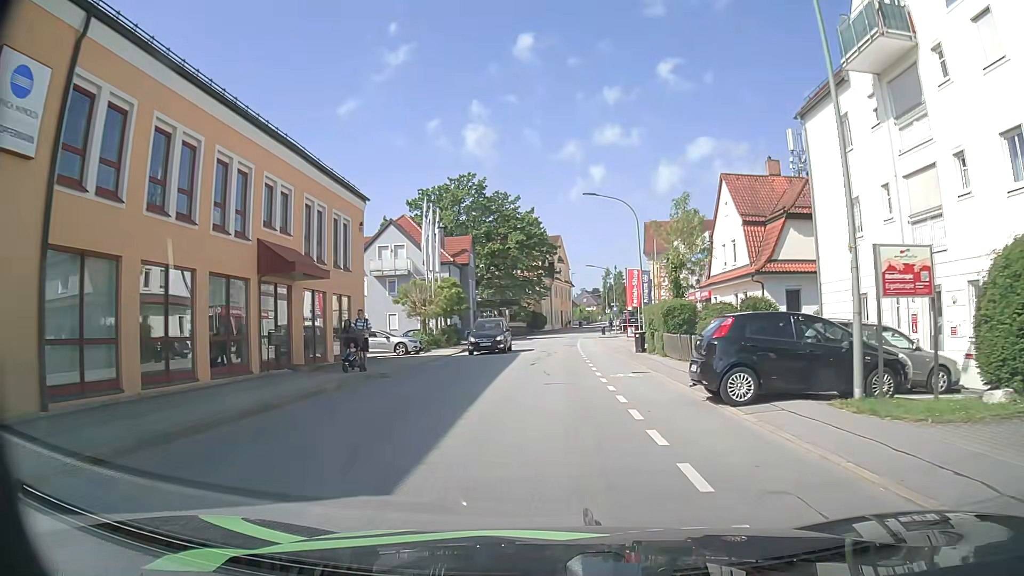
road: tertiary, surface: asphalt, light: Day
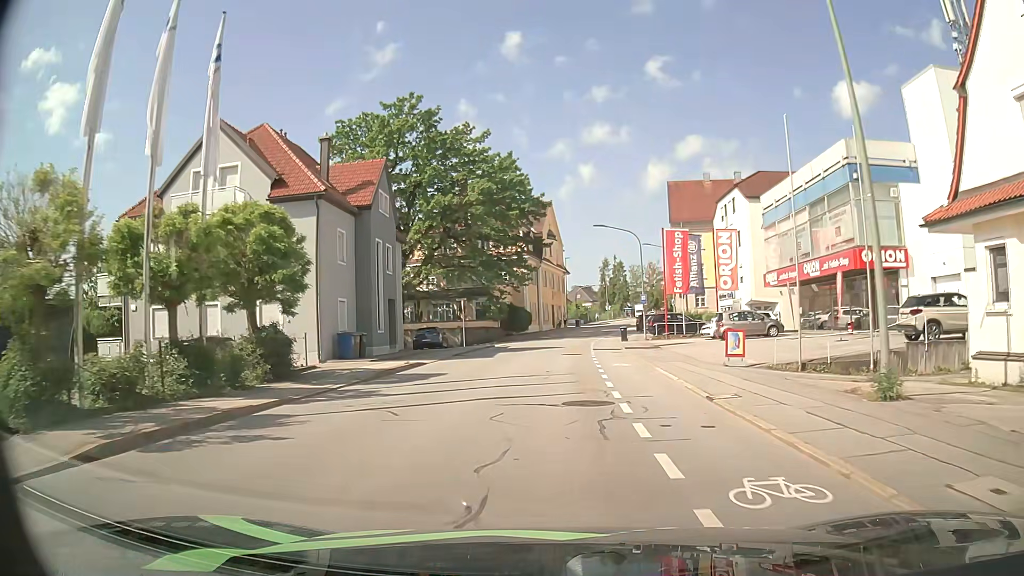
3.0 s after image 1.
(+0.2, +30.0) m; 0°
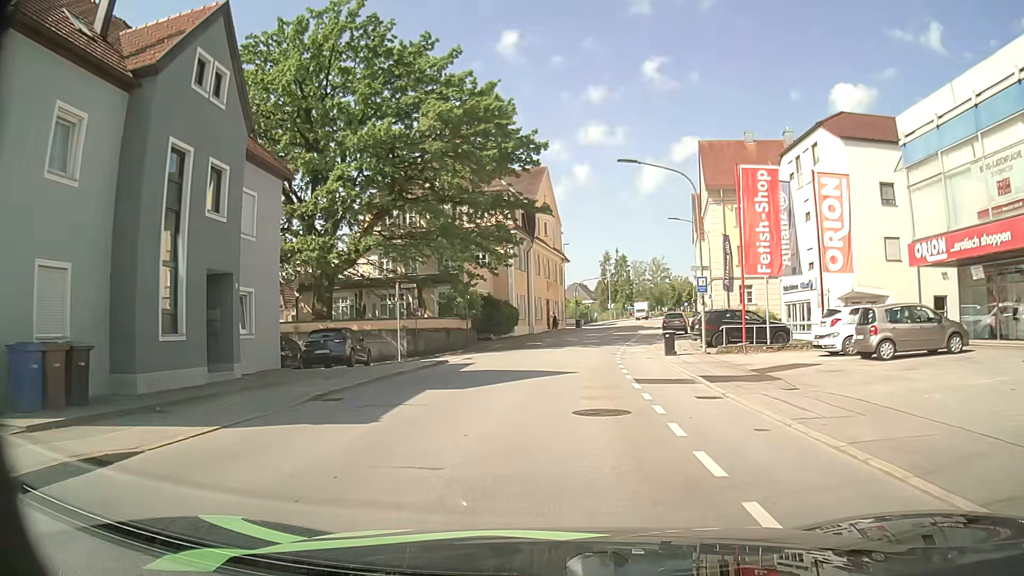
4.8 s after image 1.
(+0.1, +18.2) m; +1°
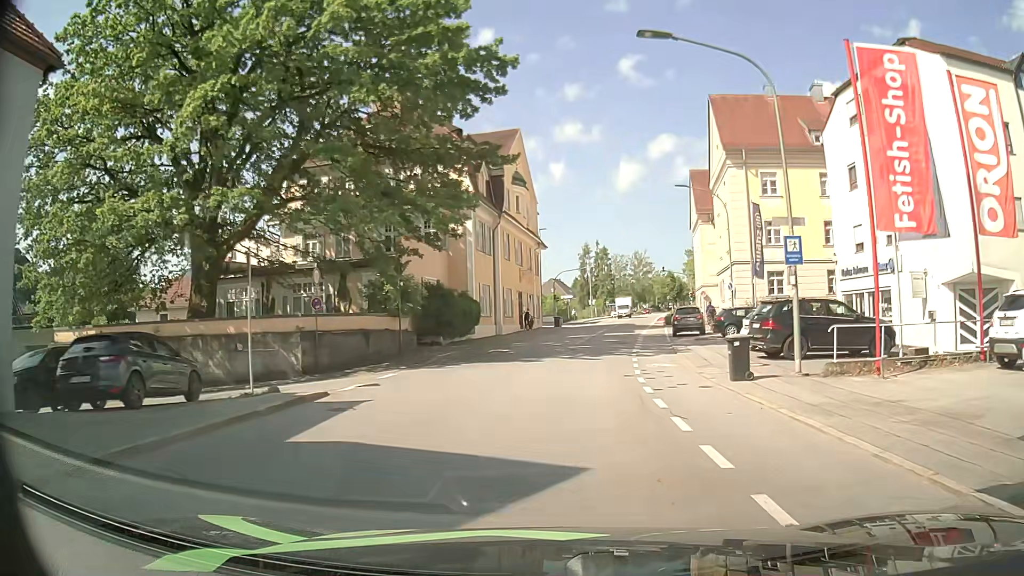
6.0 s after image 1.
(+0.2, +12.0) m; +1°
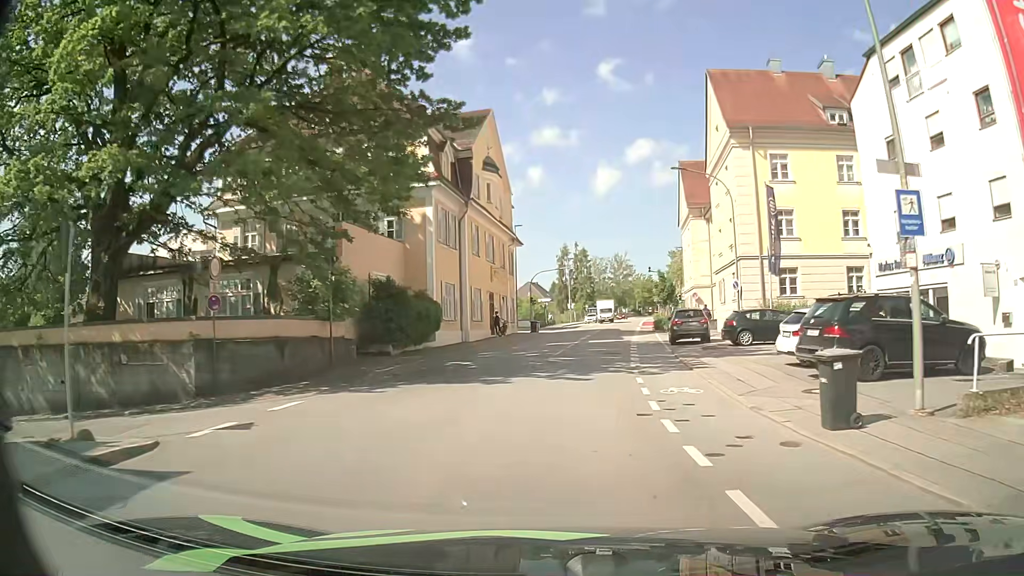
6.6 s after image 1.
(+0.2, +5.9) m; +3°
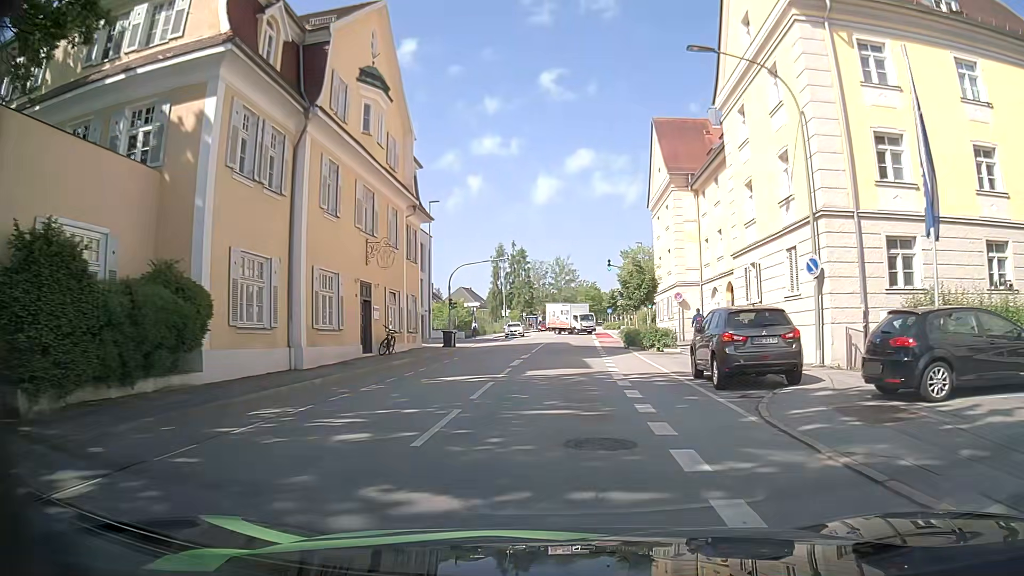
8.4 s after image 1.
(+0.8, +17.1) m; +5°
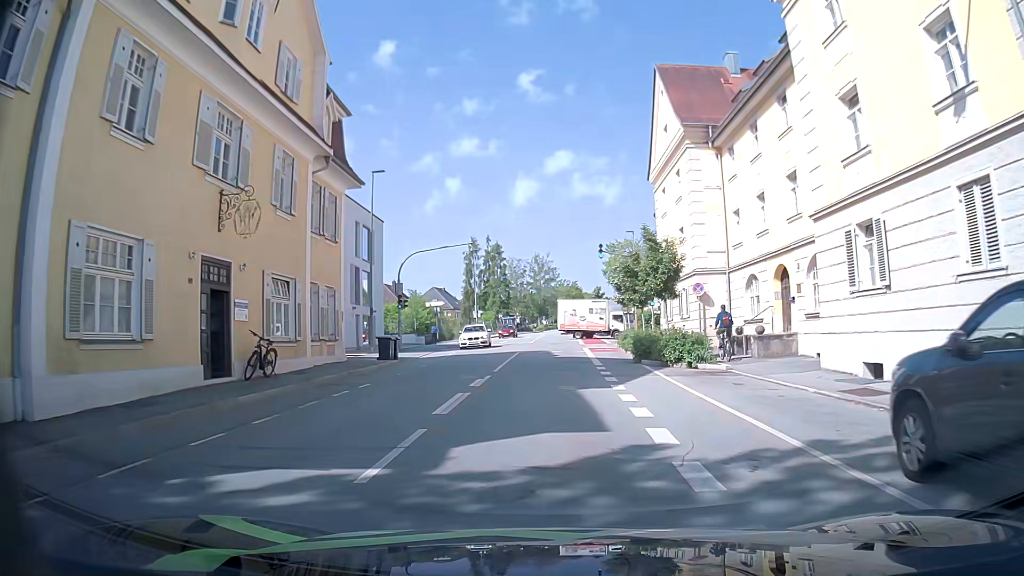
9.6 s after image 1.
(+0.3, +10.7) m; +1°
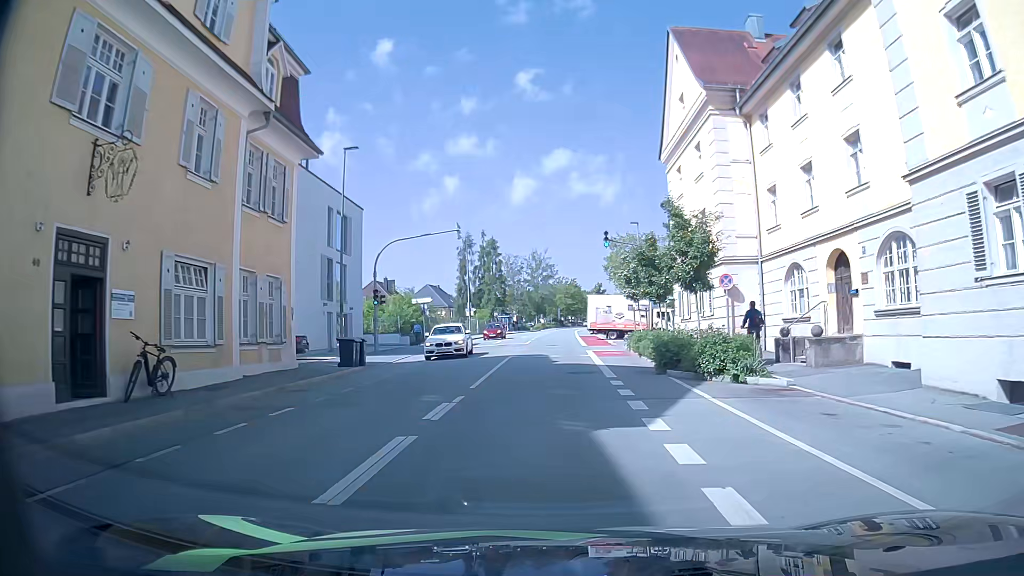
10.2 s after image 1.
(+0.1, +5.2) m; +2°
(0, +10) (0, +20) (0, +30) (0, +40) (0, +50) (0, +60) (0, +70) (0, +80) (+1, +90) (+2, +100) m
